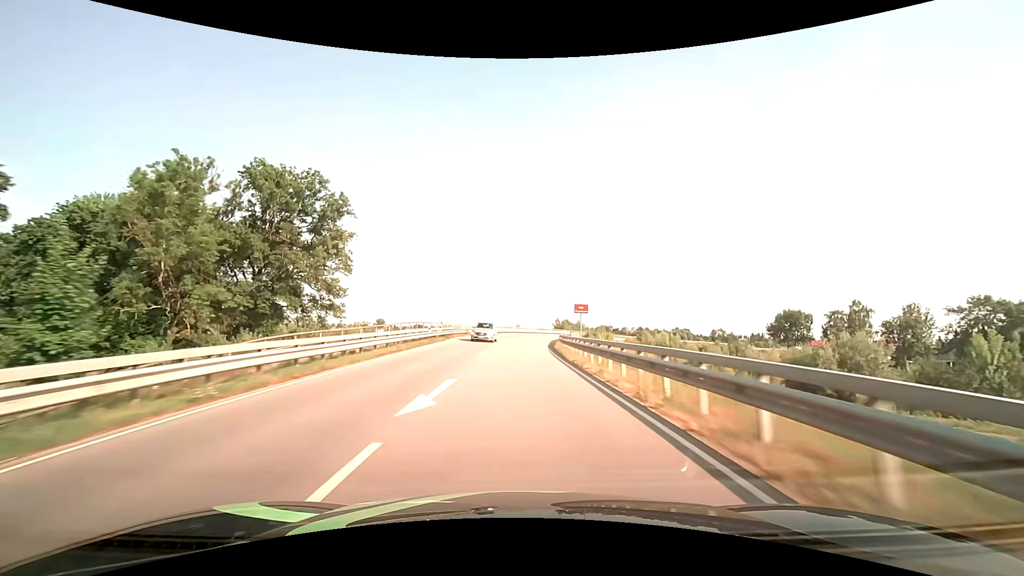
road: secondary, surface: asphalt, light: Day
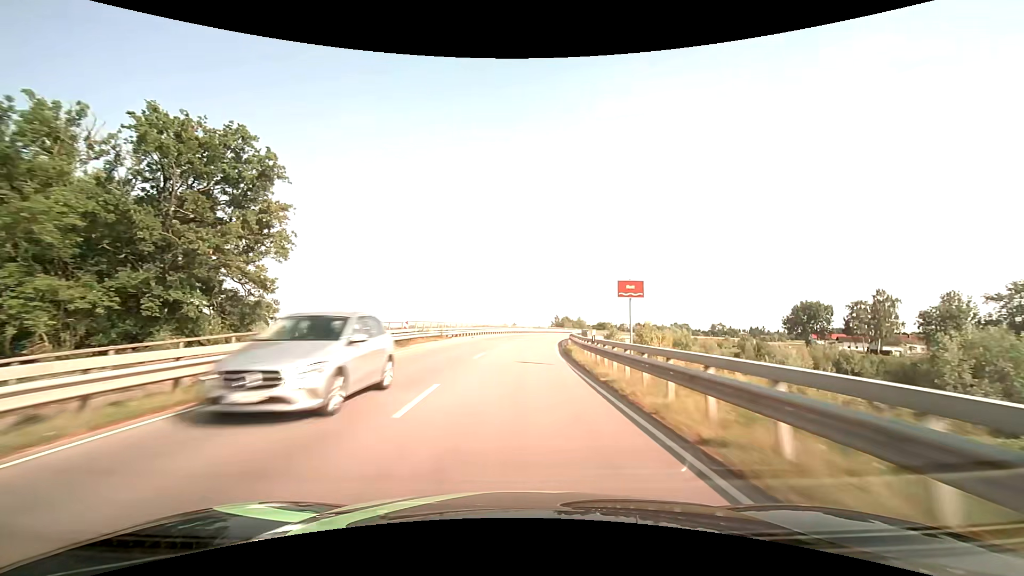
(0.0, +14.6) m; 0°
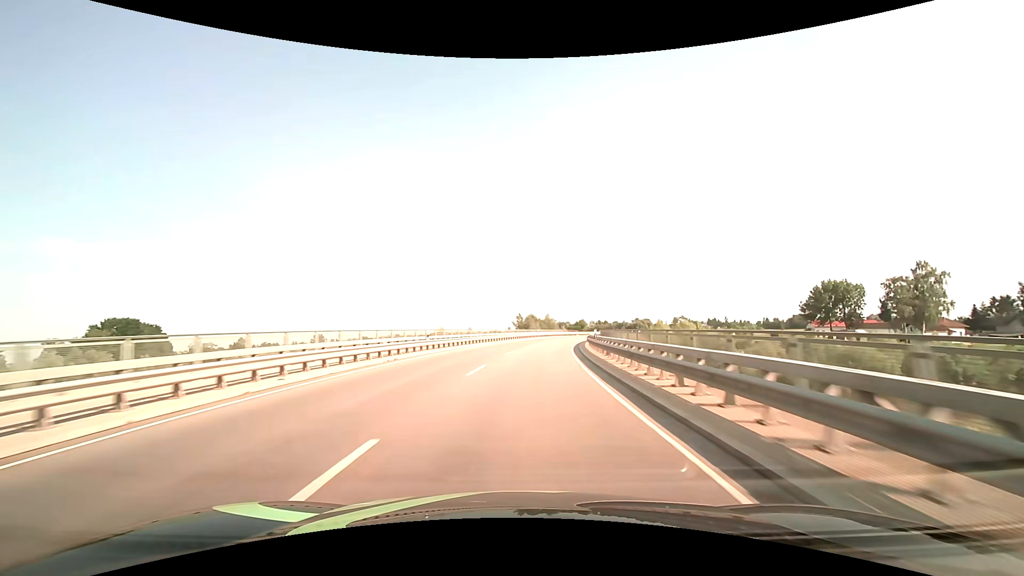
(+1.5, +42.2) m; +5°
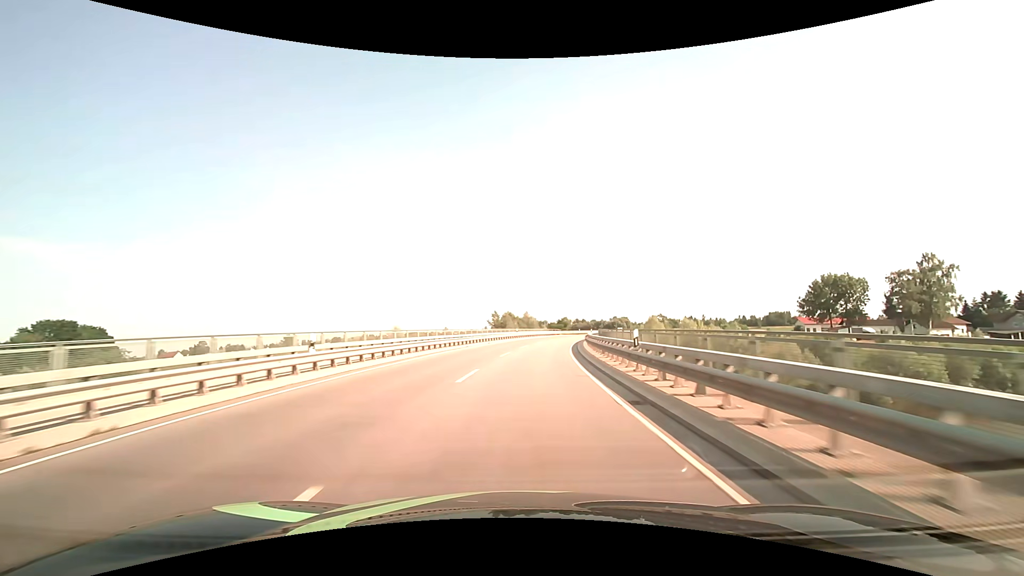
(+0.4, +13.6) m; +3°
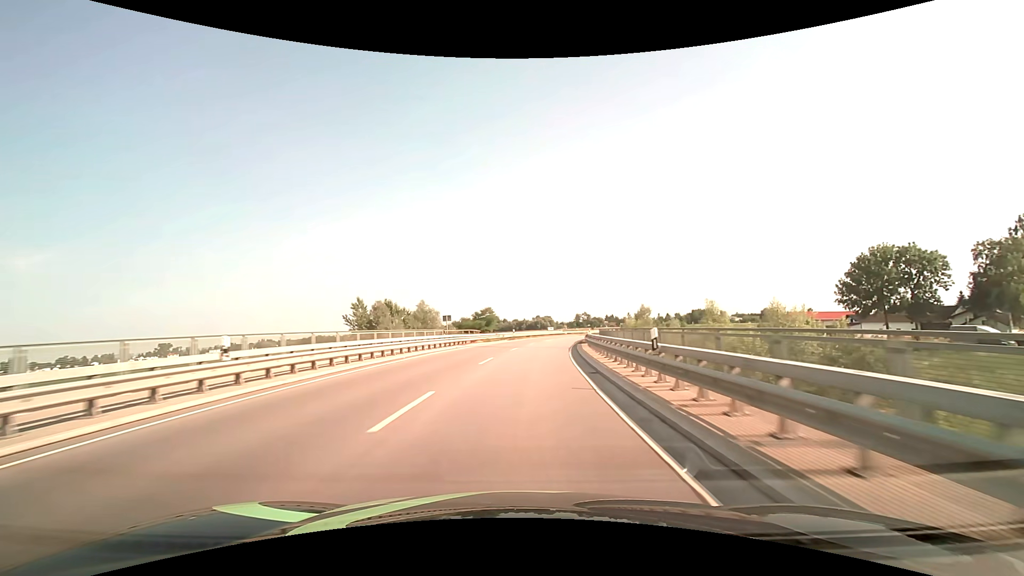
(+4.5, +53.2) m; +9°
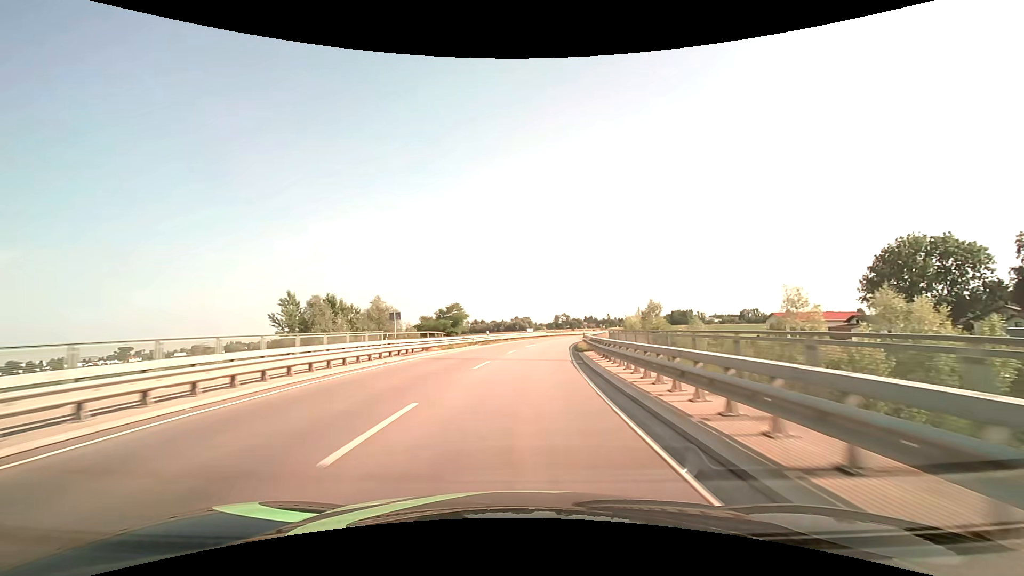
(+0.3, +13.3) m; +2°
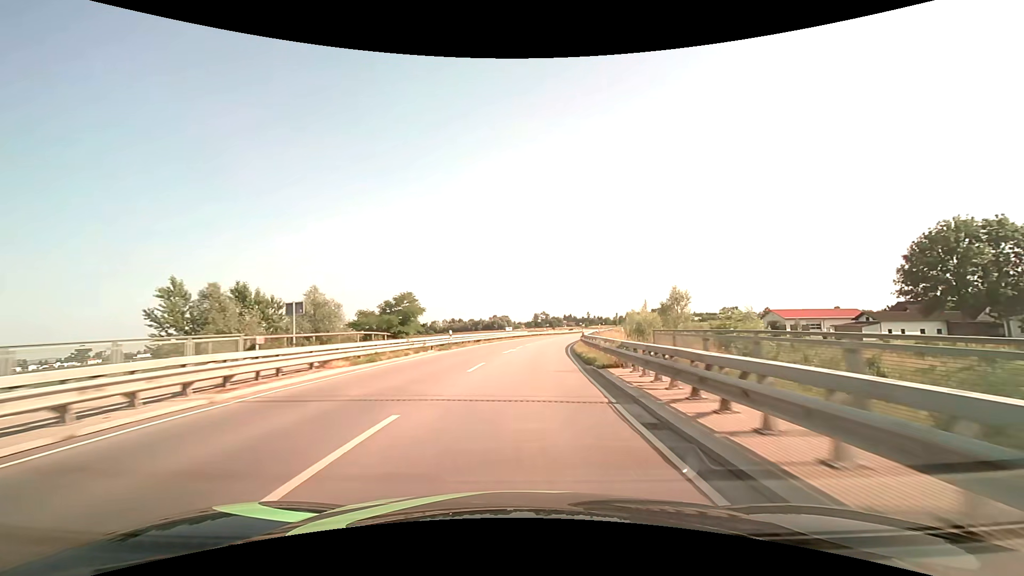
(+0.3, +13.3) m; +3°
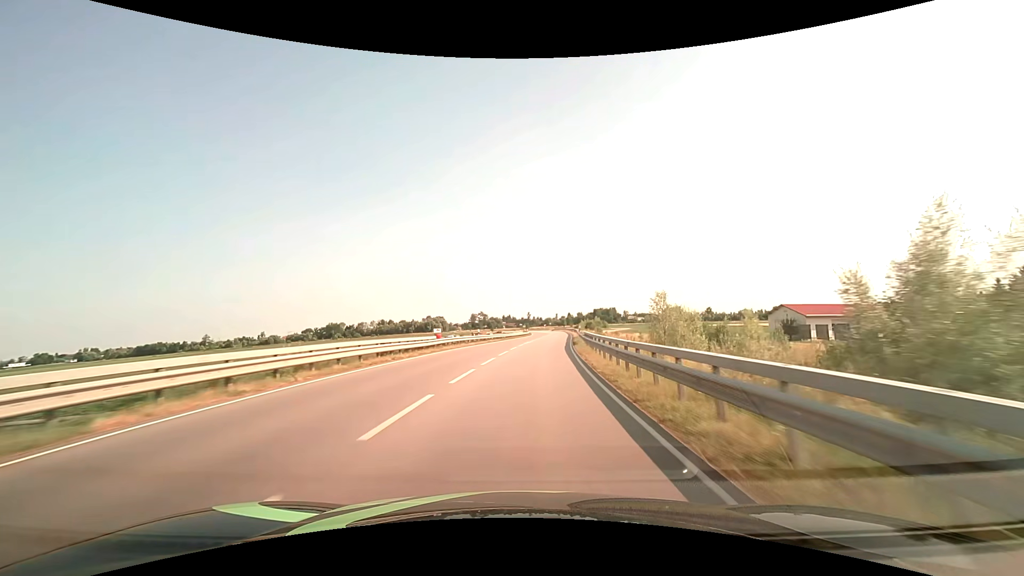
(+2.4, +40.3) m; +7°
(0, +10) (+1, +20) (+1, +30) (+2, +40) (+3, +50) (+4, +60) (+5, +70) (+7, +80) (+8, +90) (+8, +100) m
